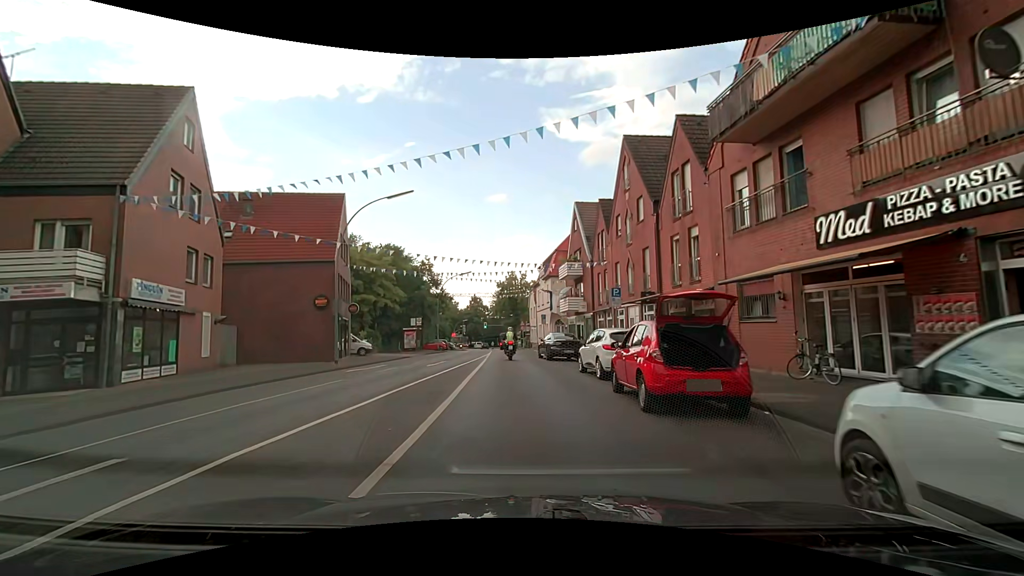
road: secondary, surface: asphalt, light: Day
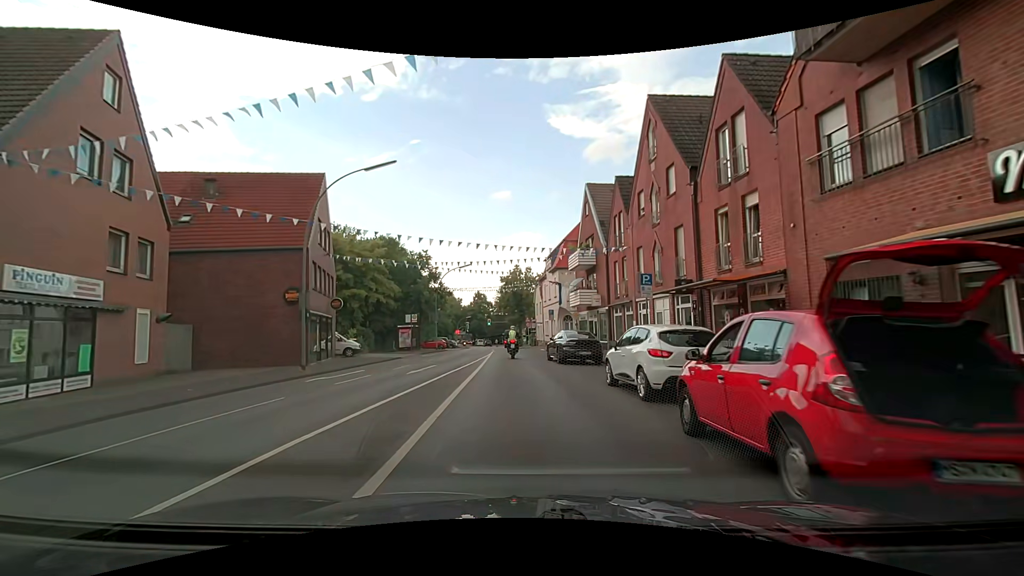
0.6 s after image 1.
(-0.1, +4.5) m; -1°
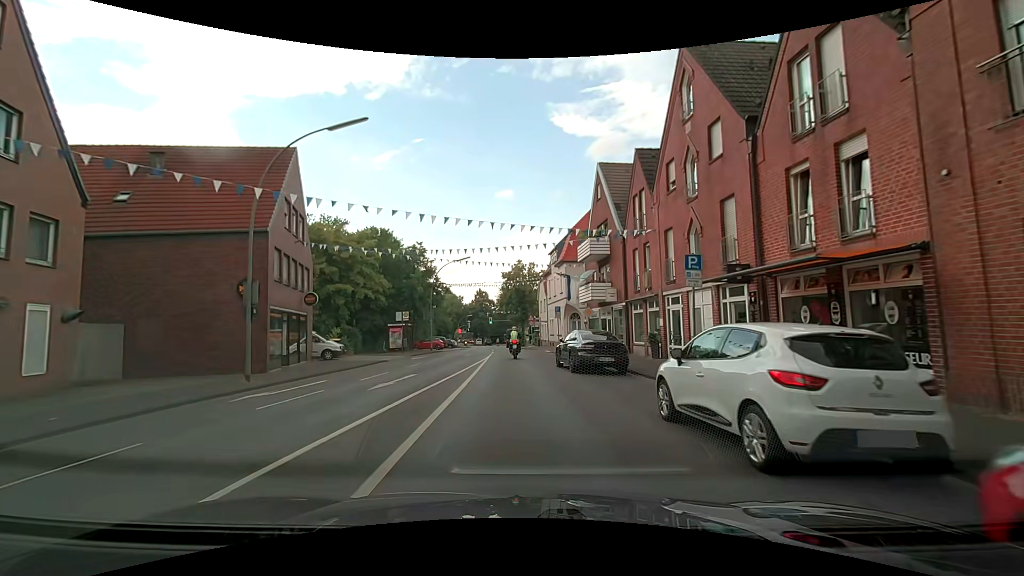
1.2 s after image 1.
(-0.1, +4.5) m; -2°
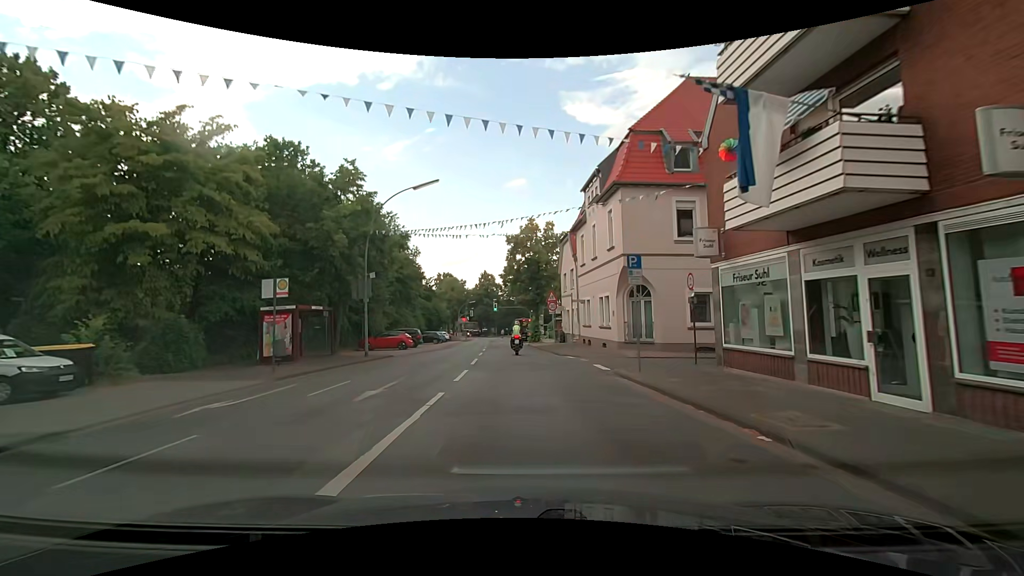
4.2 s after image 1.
(-0.3, +22.9) m; -2°
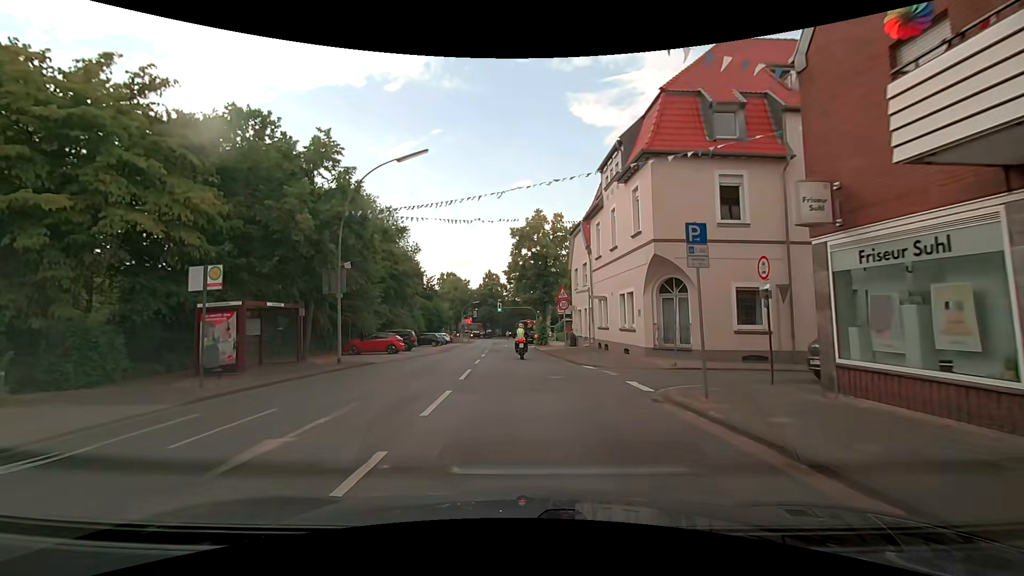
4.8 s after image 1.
(+0.1, +4.6) m; 0°
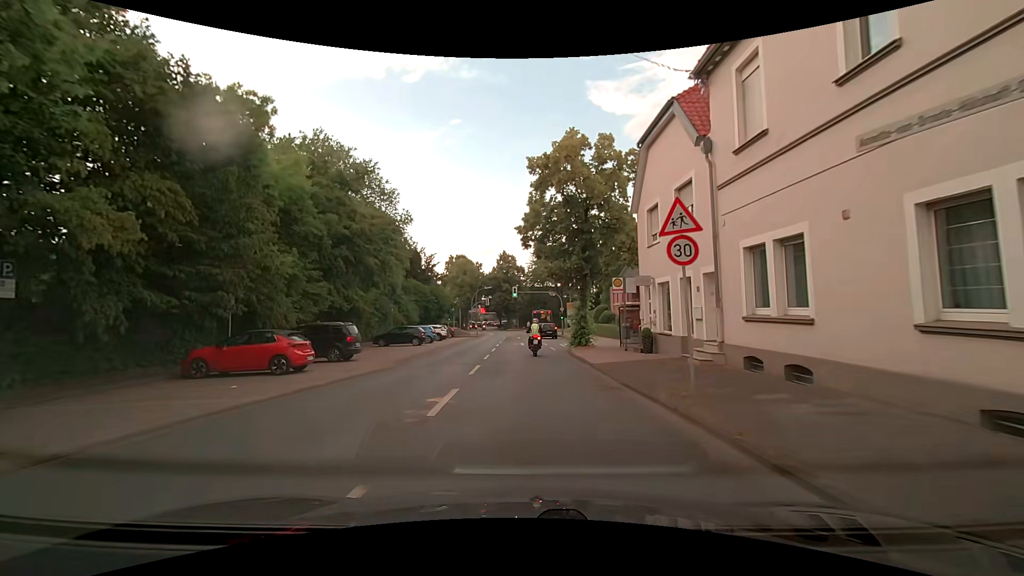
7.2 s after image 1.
(0.0, +17.9) m; 0°
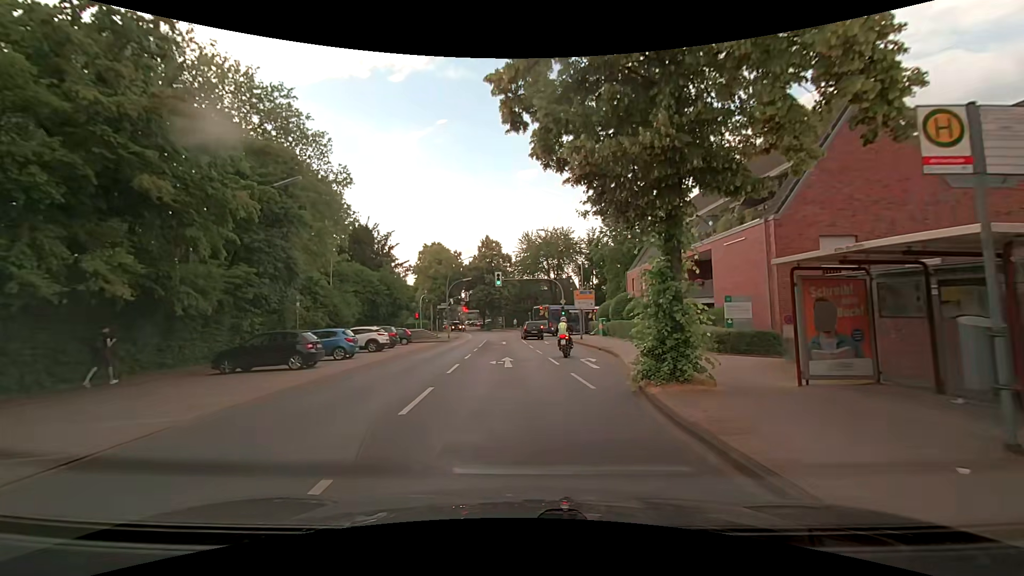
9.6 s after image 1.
(-0.3, +18.4) m; 0°
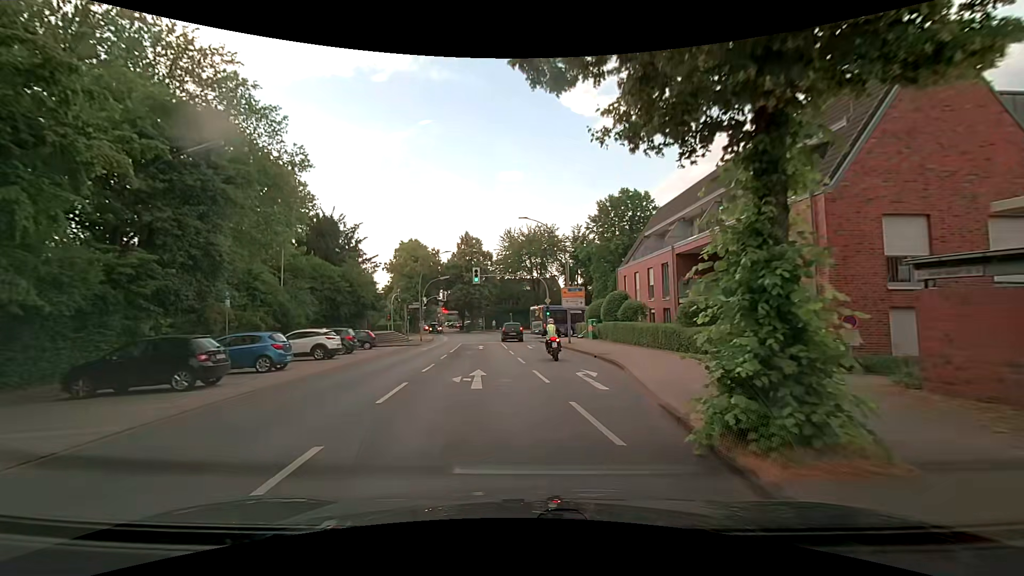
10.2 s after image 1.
(+0.1, +5.0) m; +2°
